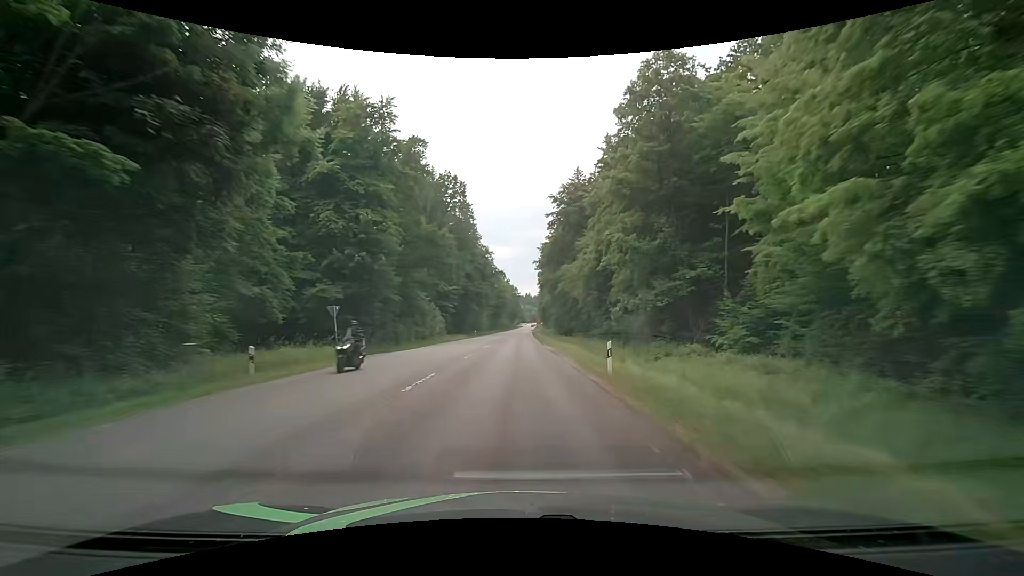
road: secondary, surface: asphalt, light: Day
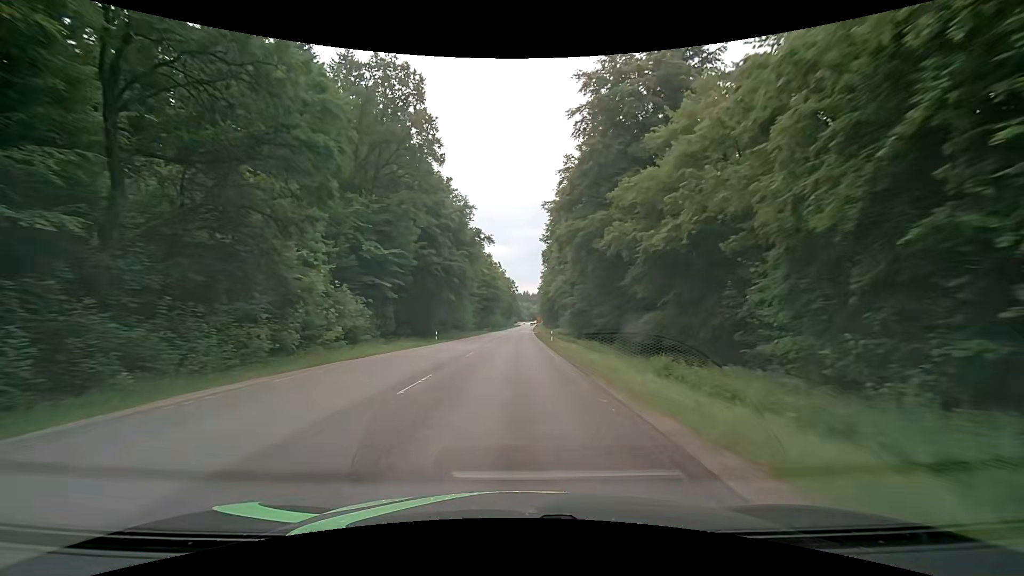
(-0.3, +36.5) m; -1°
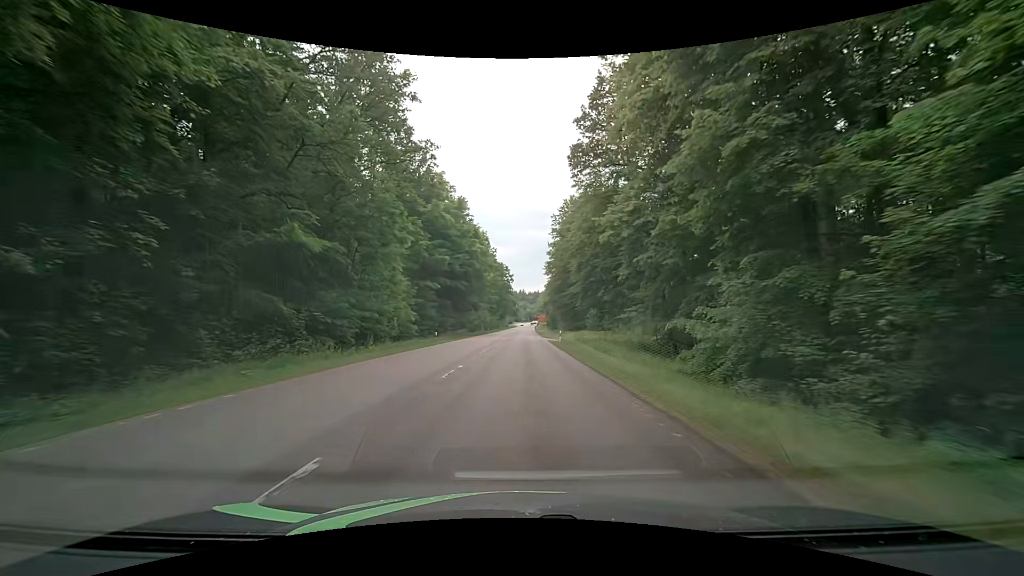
(+0.3, +56.8) m; +2°
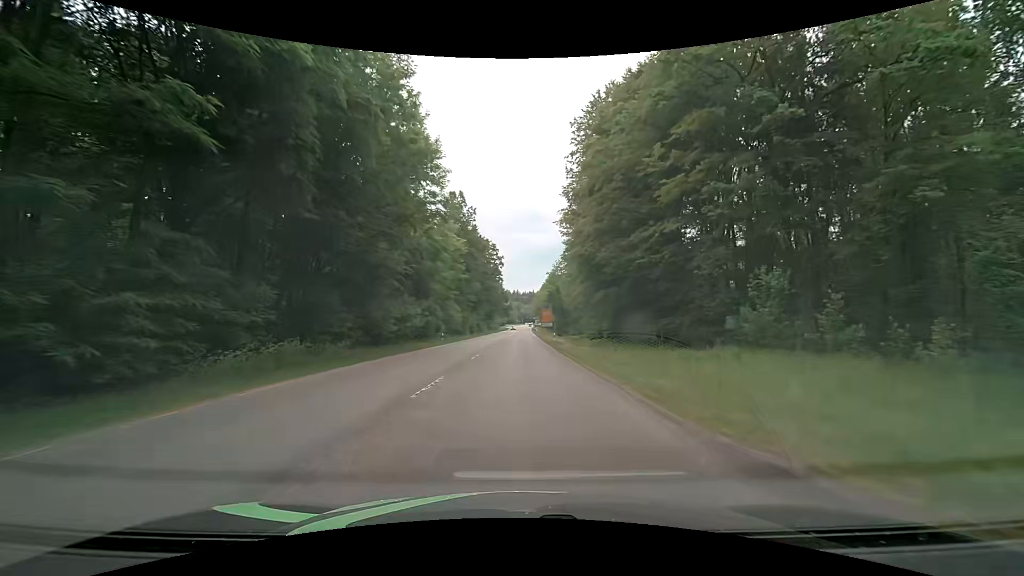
(-0.4, +51.7) m; 0°
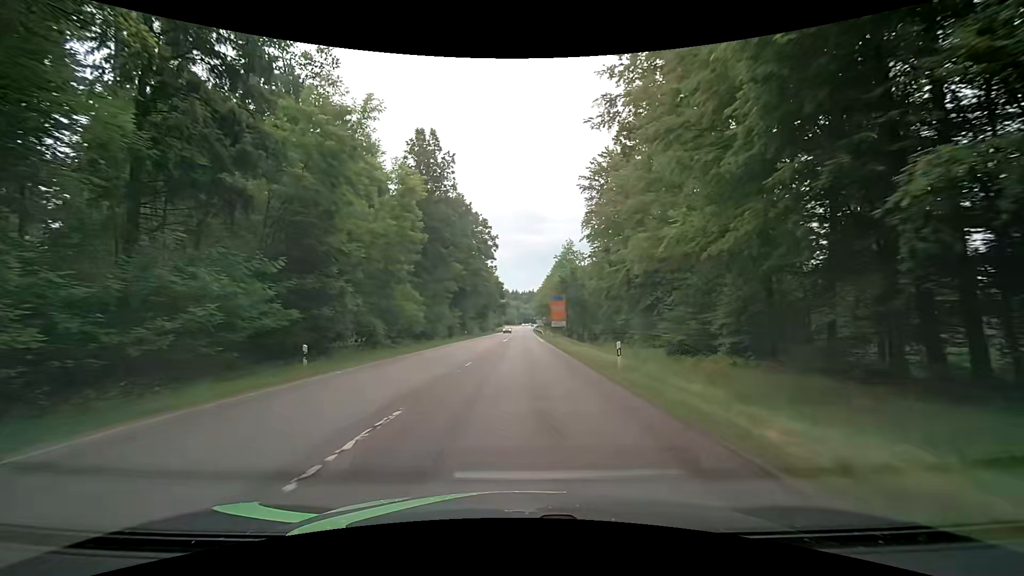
(-0.4, +29.7) m; -1°
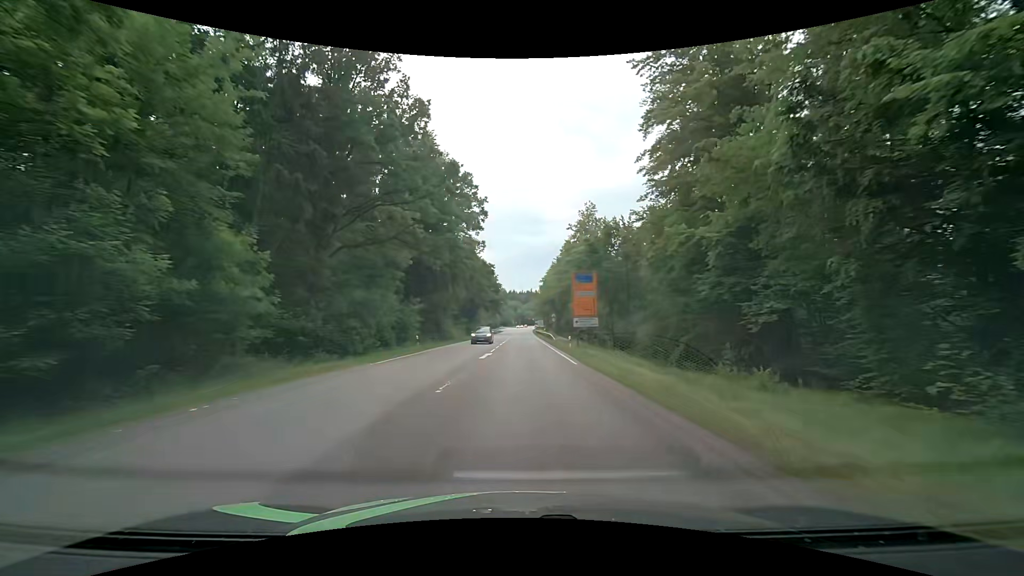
(-0.1, +29.2) m; 0°
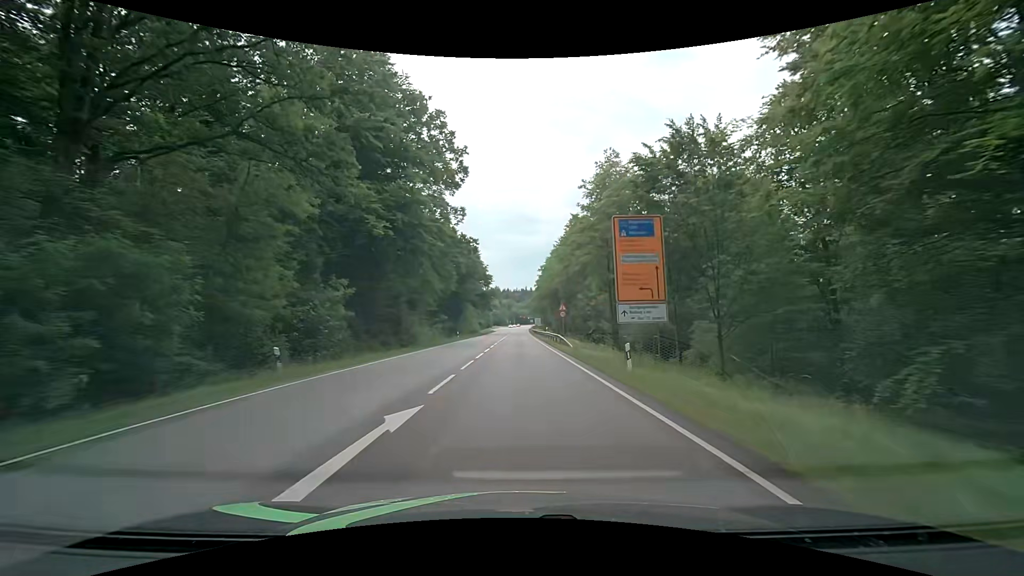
(+0.1, +19.1) m; +2°
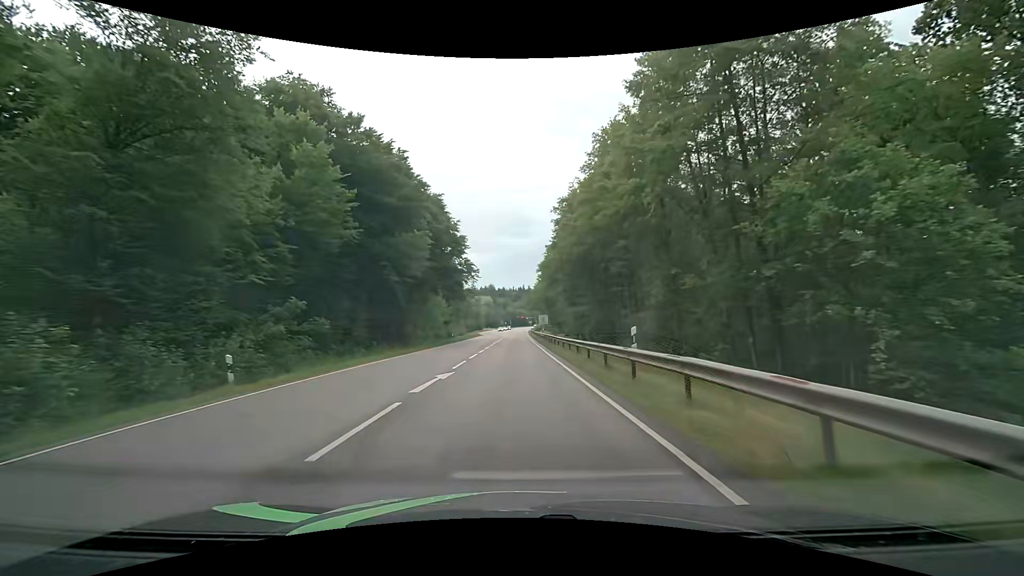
(-0.3, +46.8) m; 0°
(0, +10) (0, +20) (0, +30) (0, +40) (-1, +50) (-1, +60) (-1, +70) (-1, +80) (-1, +90) (-1, +100) m
